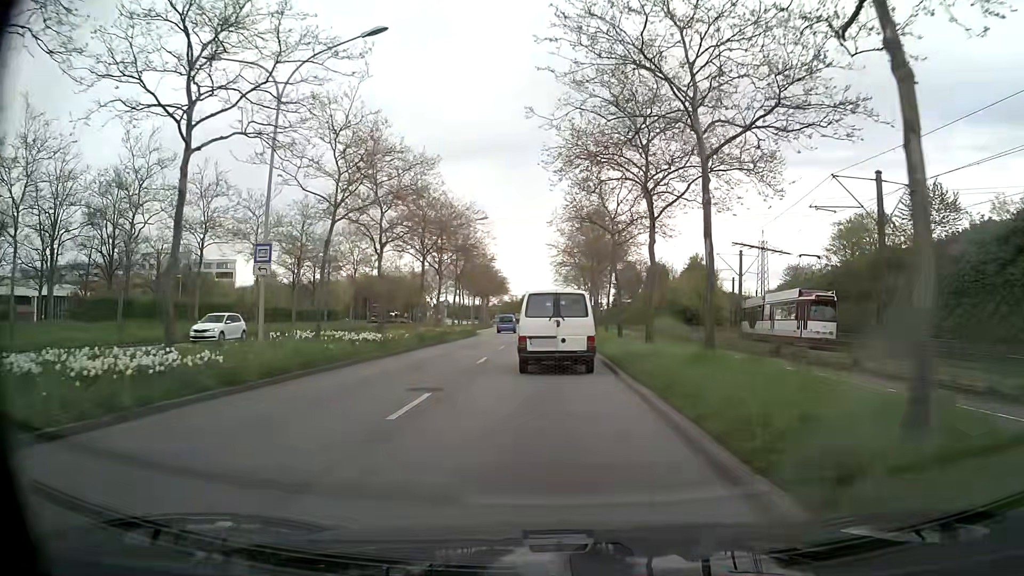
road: primary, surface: asphalt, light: Day
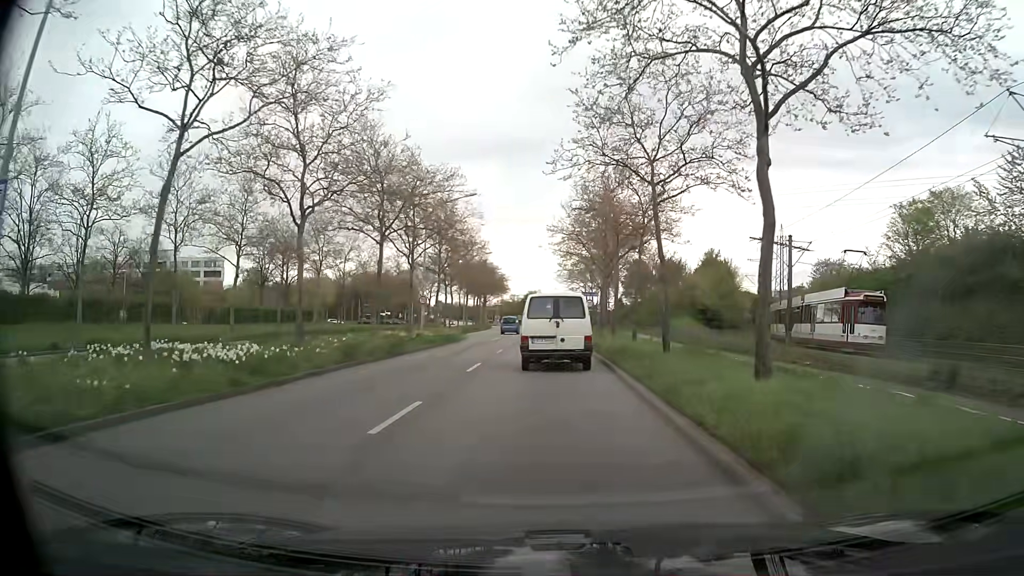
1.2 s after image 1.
(0.0, +11.3) m; 0°
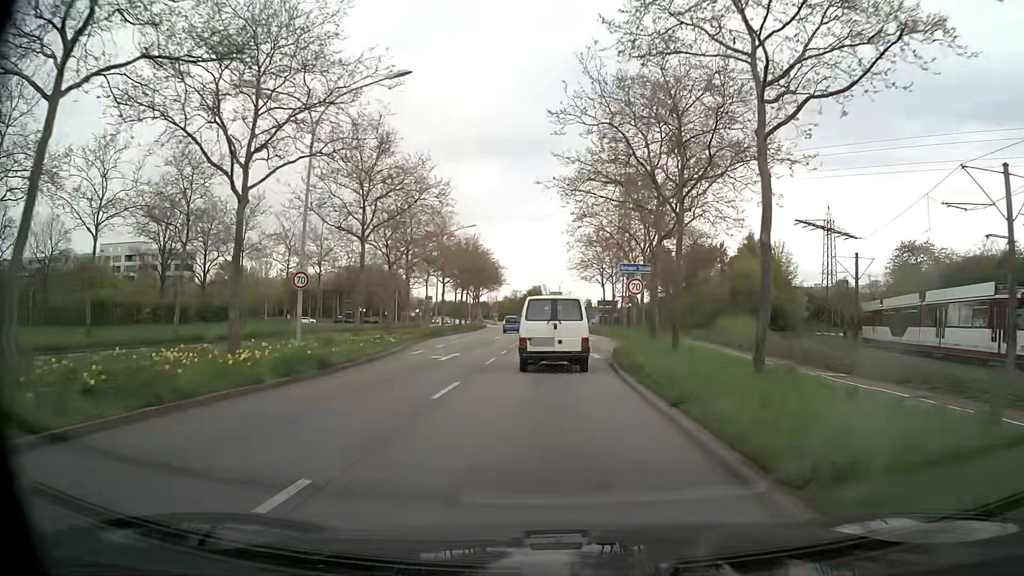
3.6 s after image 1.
(-0.3, +23.6) m; -1°
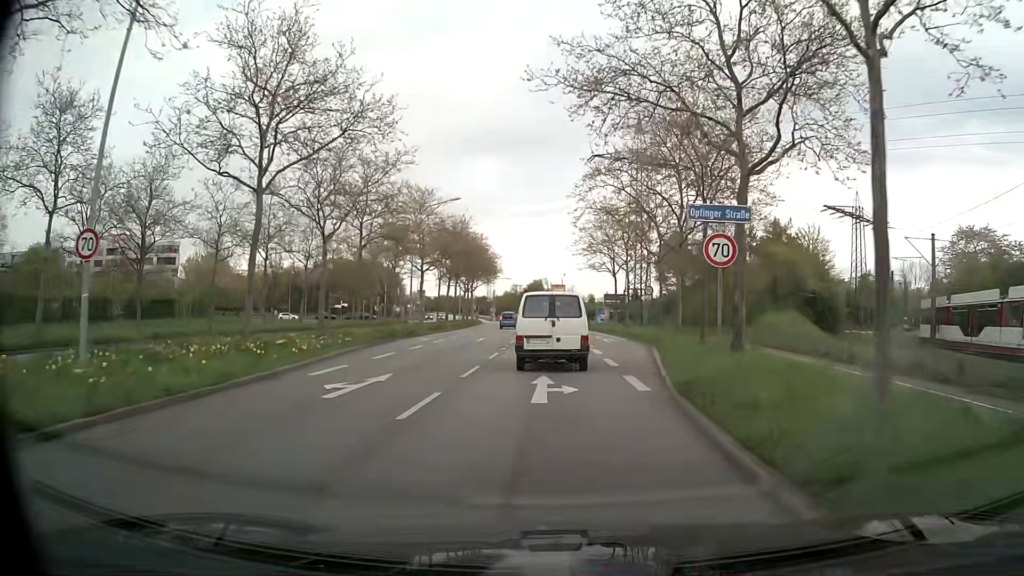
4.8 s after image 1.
(0.0, +11.7) m; 0°
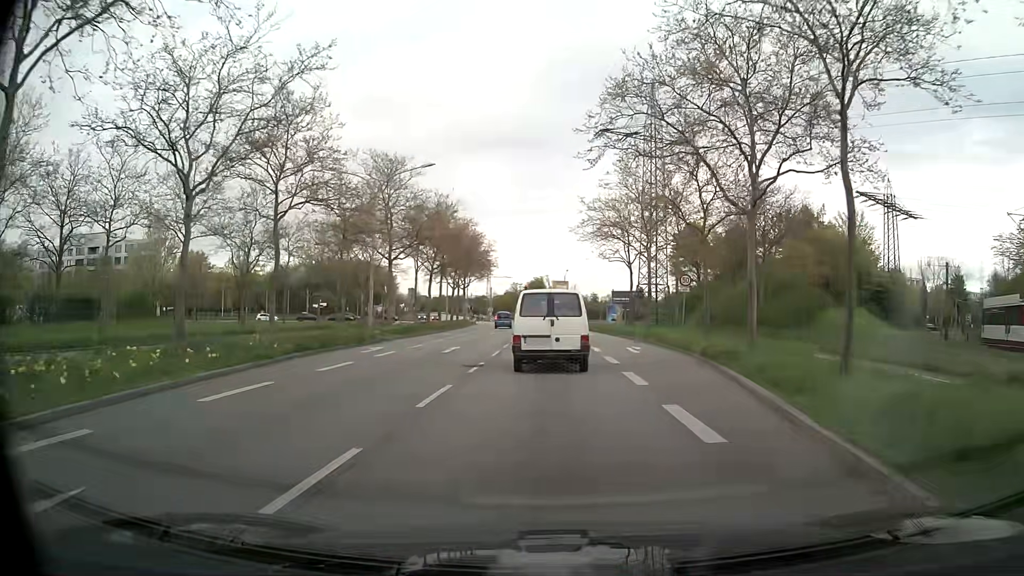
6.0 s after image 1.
(+0.1, +11.3) m; +1°
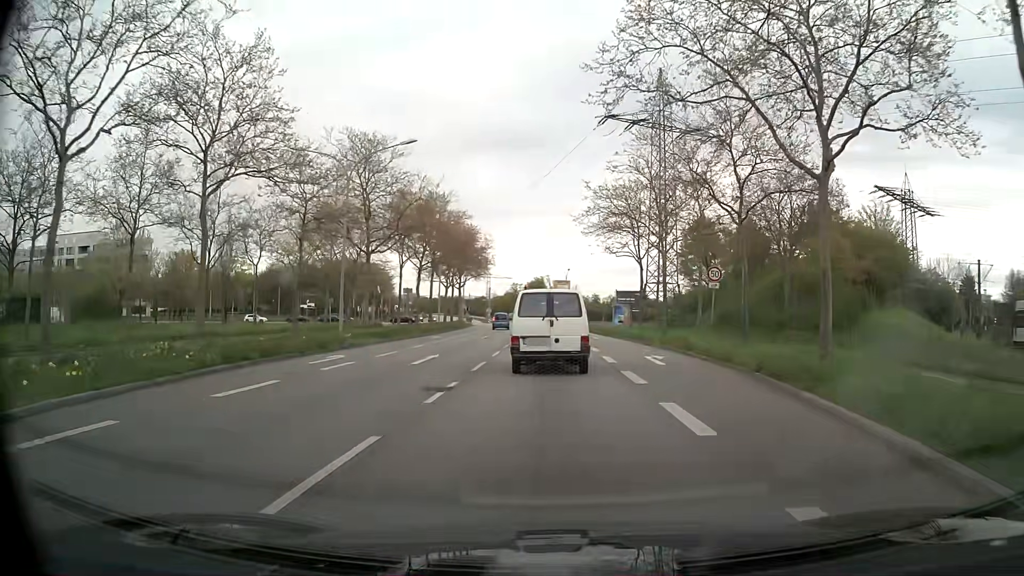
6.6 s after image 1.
(0.0, +5.5) m; 0°
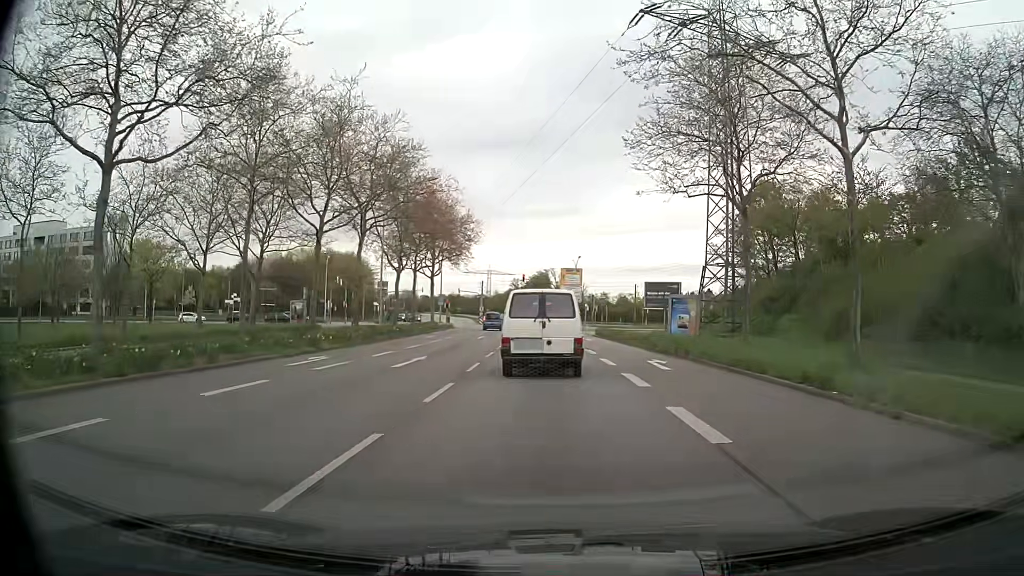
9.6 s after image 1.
(-0.1, +24.1) m; -1°
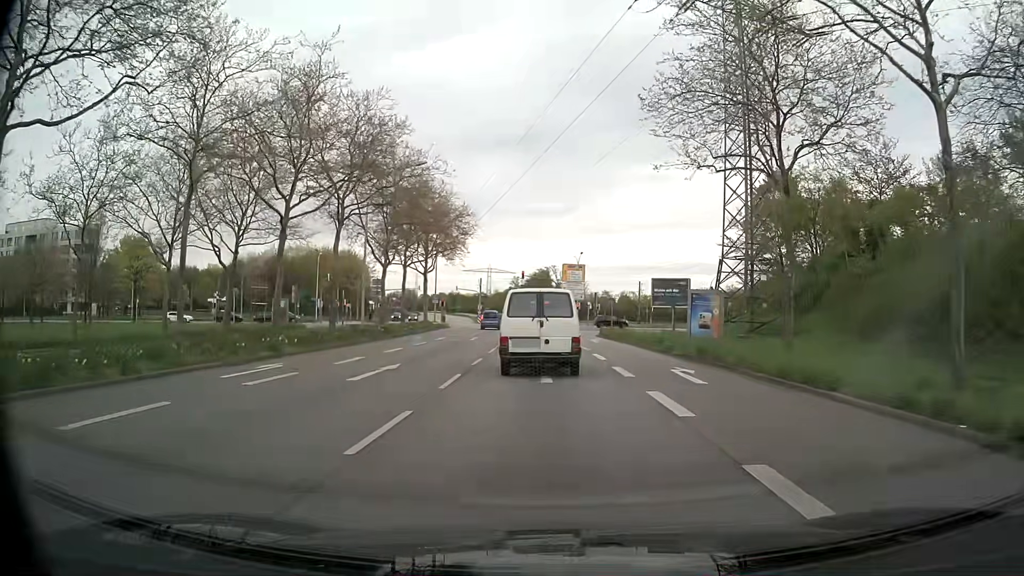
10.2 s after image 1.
(0.0, +4.1) m; 0°
